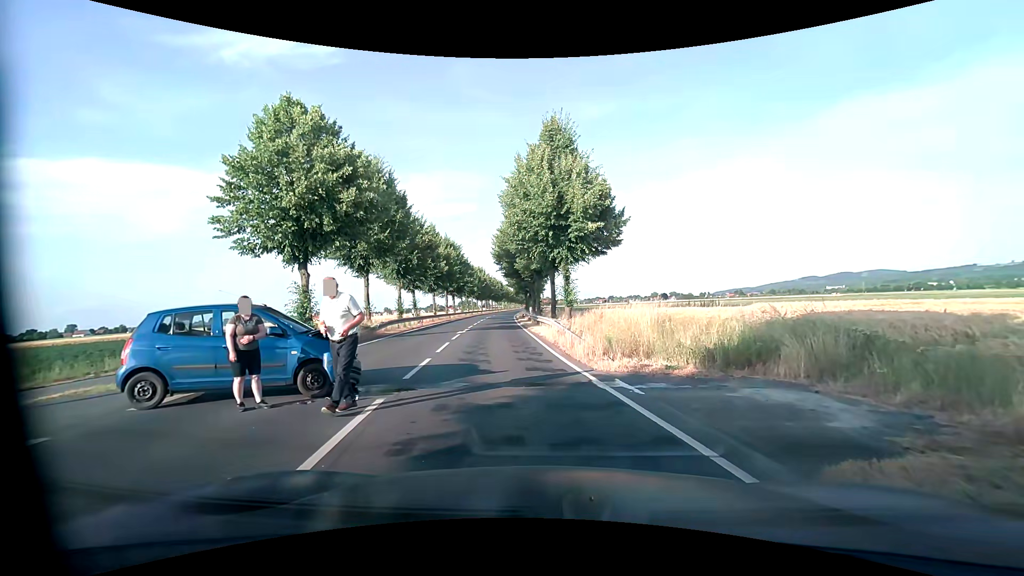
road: primary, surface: asphalt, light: Day
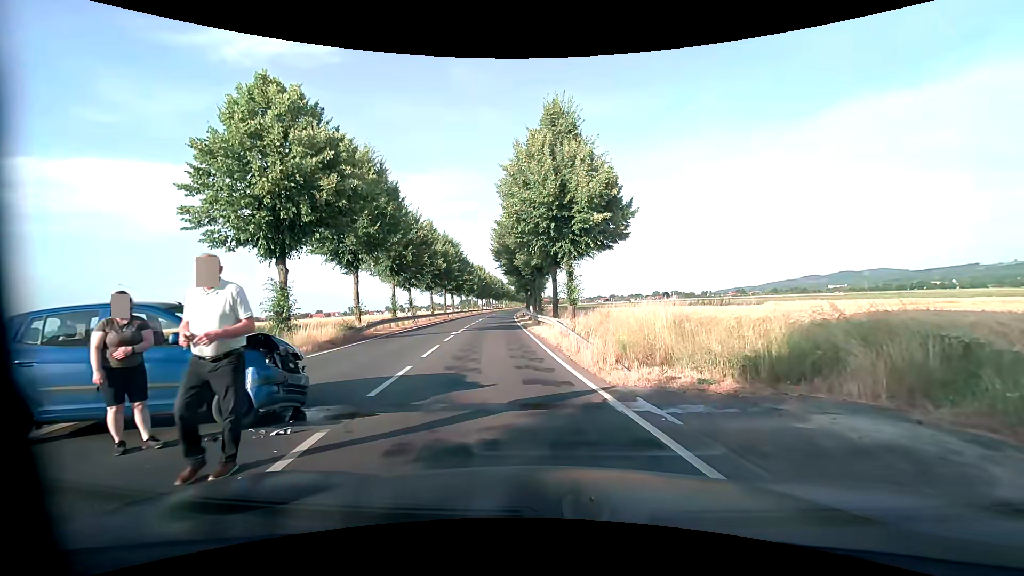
(0.0, +2.0) m; +1°
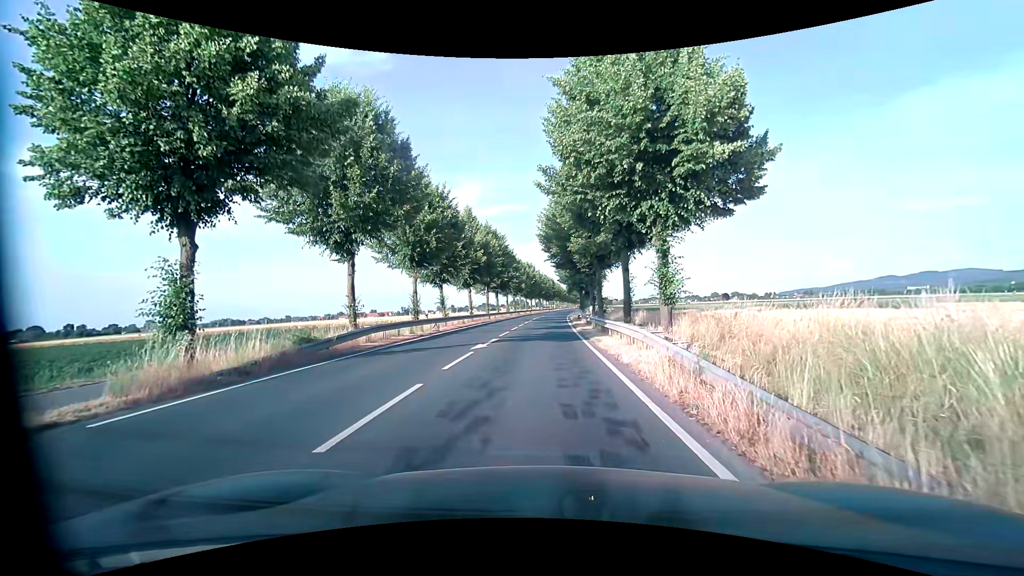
(-0.6, +9.2) m; -6°
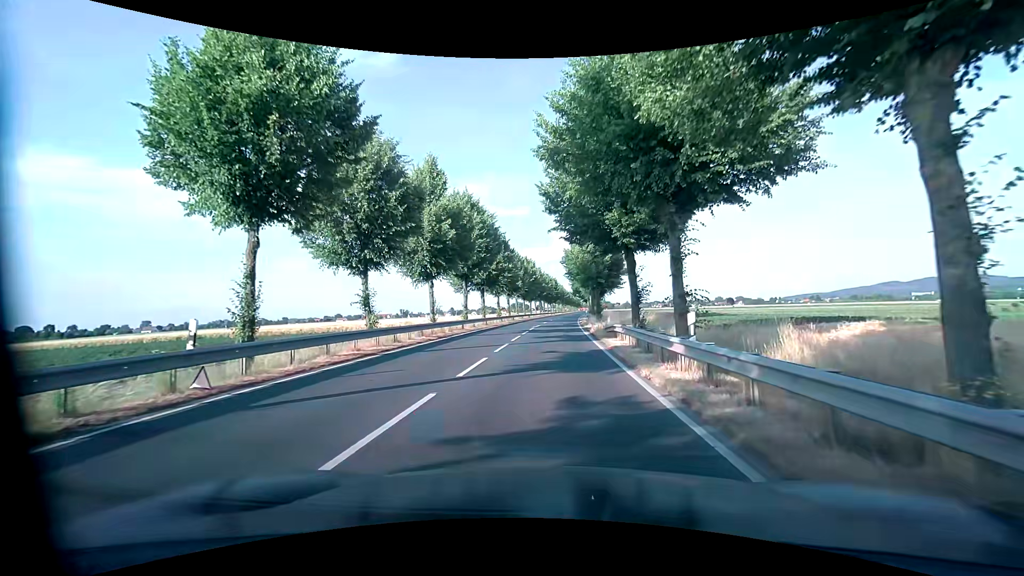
(-0.2, +19.0) m; 0°
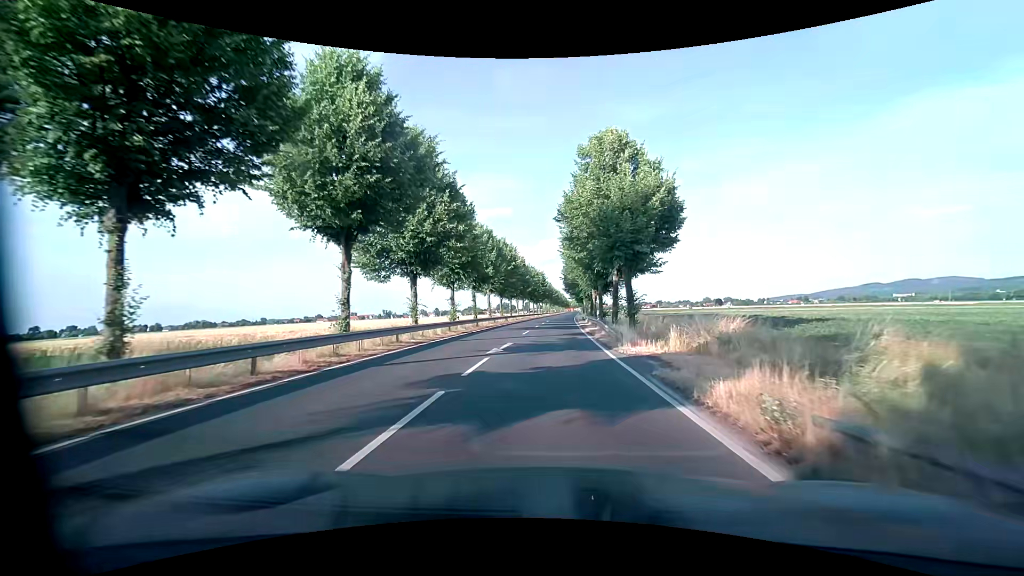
(+0.3, +24.4) m; +1°
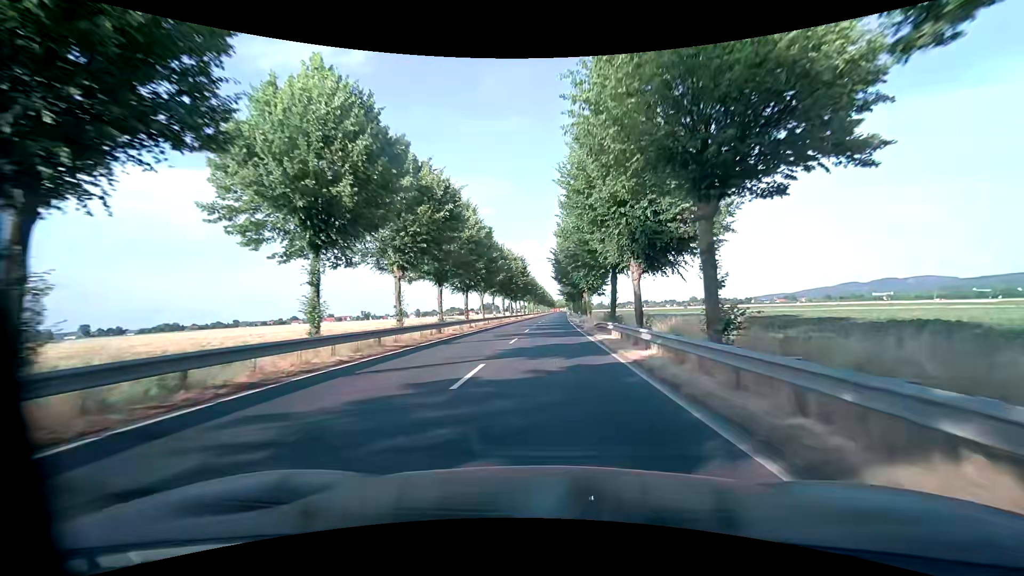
(+0.6, +32.6) m; +2°
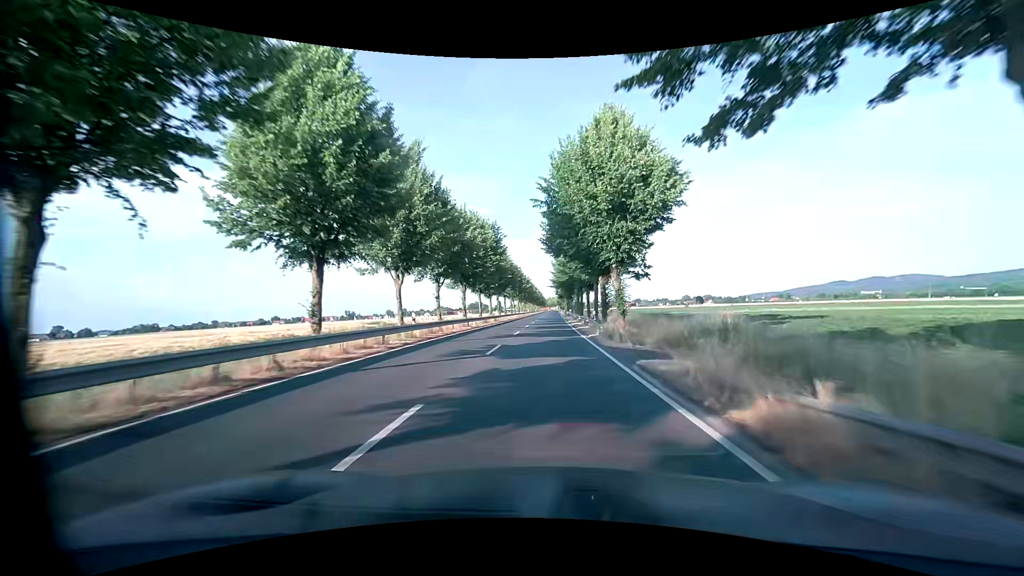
(+0.3, +29.5) m; +2°
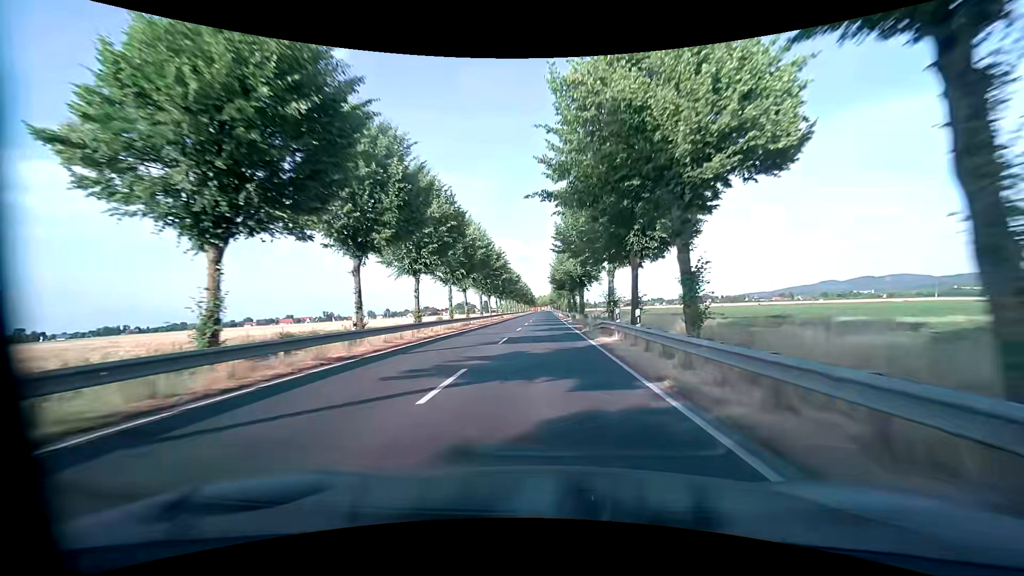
(-0.1, +56.2) m; 0°
(0, +10) (0, +20) (0, +30) (0, +40) (0, +50) (+1, +60) (+1, +70) (+1, +80) (+1, +90) (+1, +100) m
